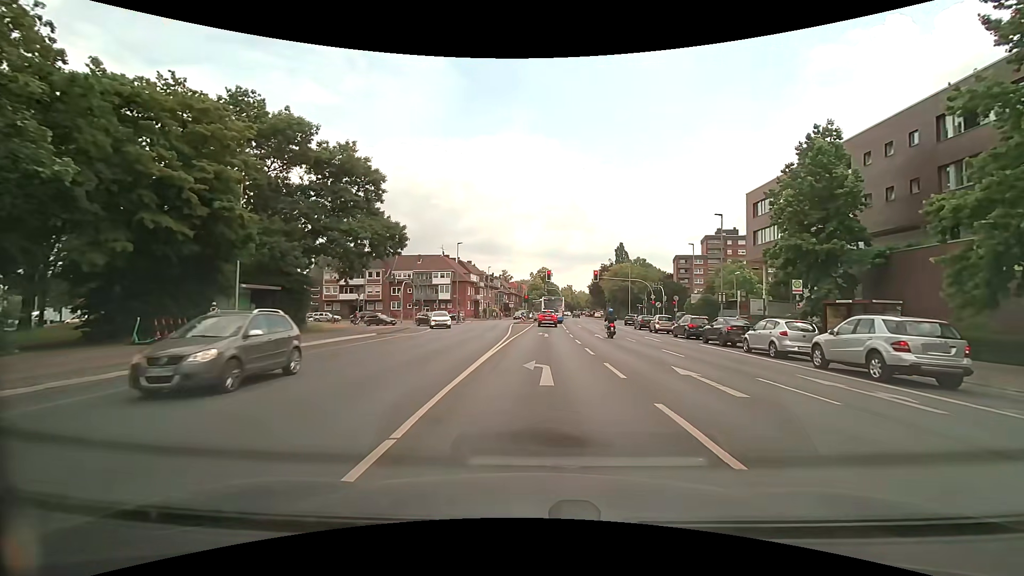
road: secondary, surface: asphalt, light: Day
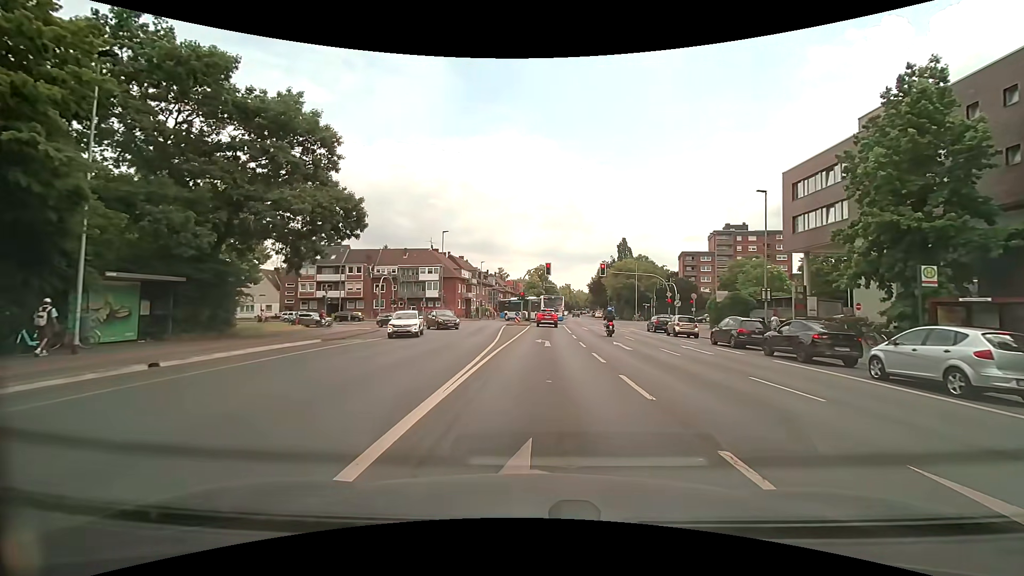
(0.0, +8.7) m; 0°
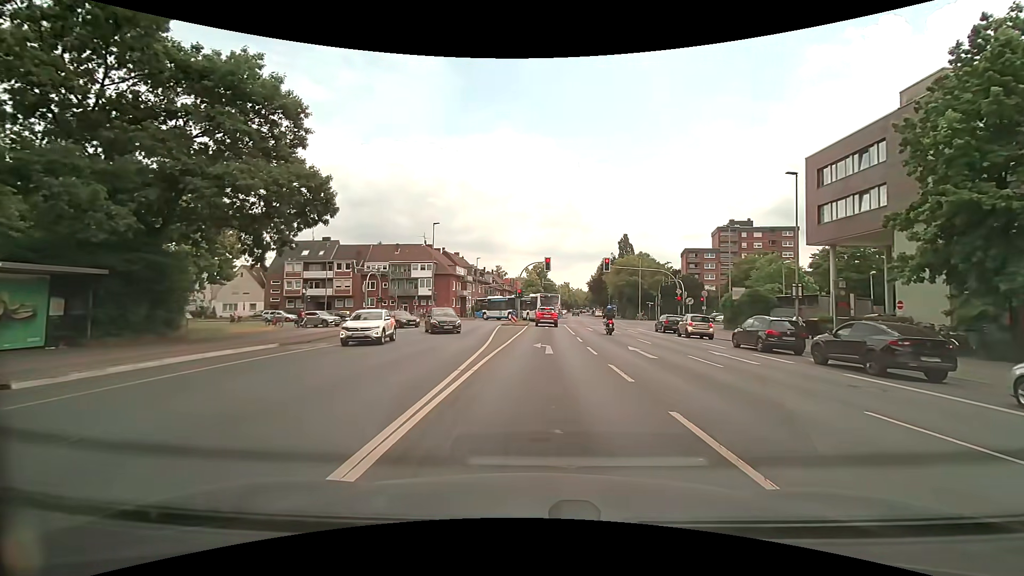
(0.0, +4.3) m; 0°
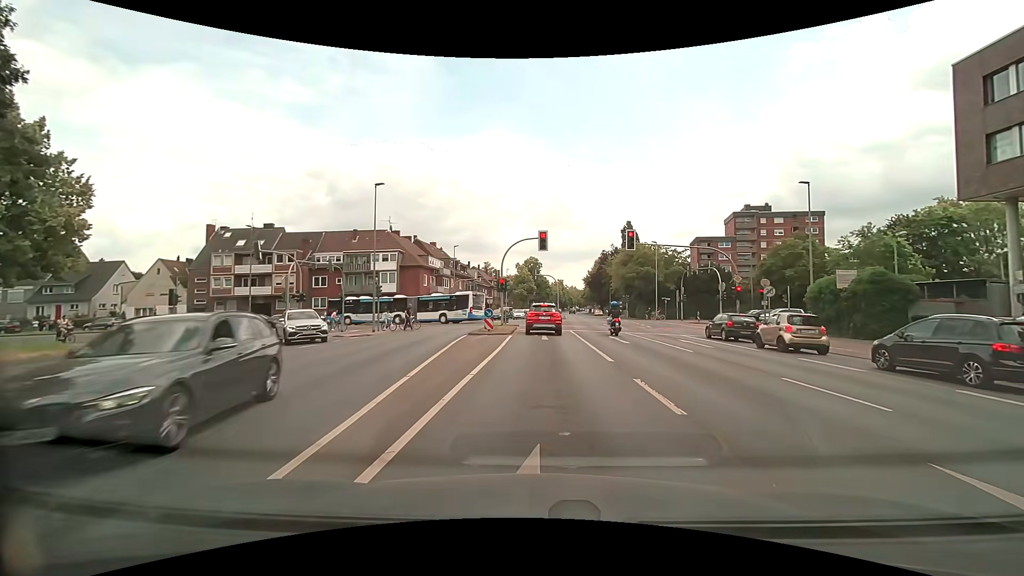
(+0.2, +16.1) m; +1°
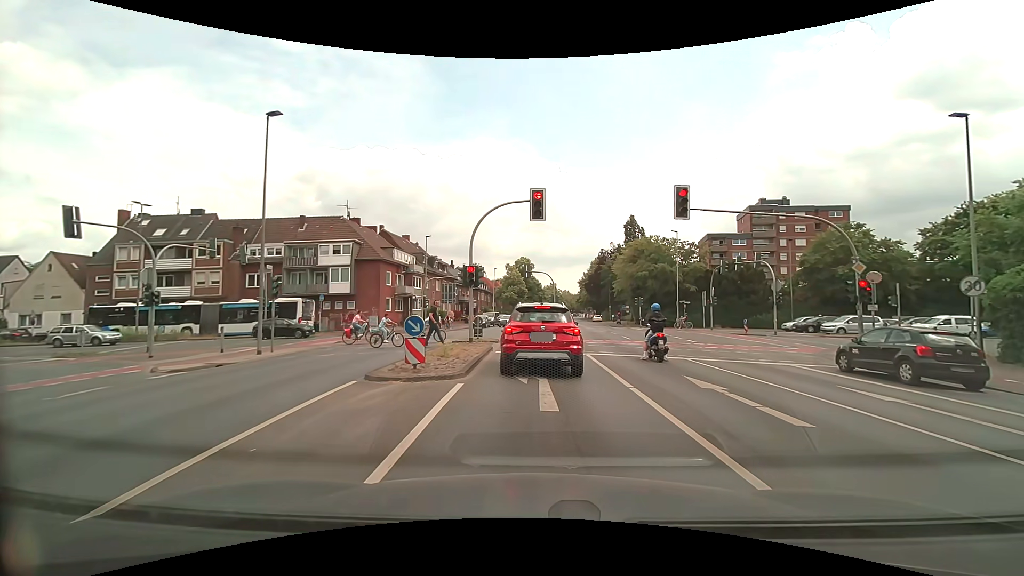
(0.0, +12.9) m; 0°
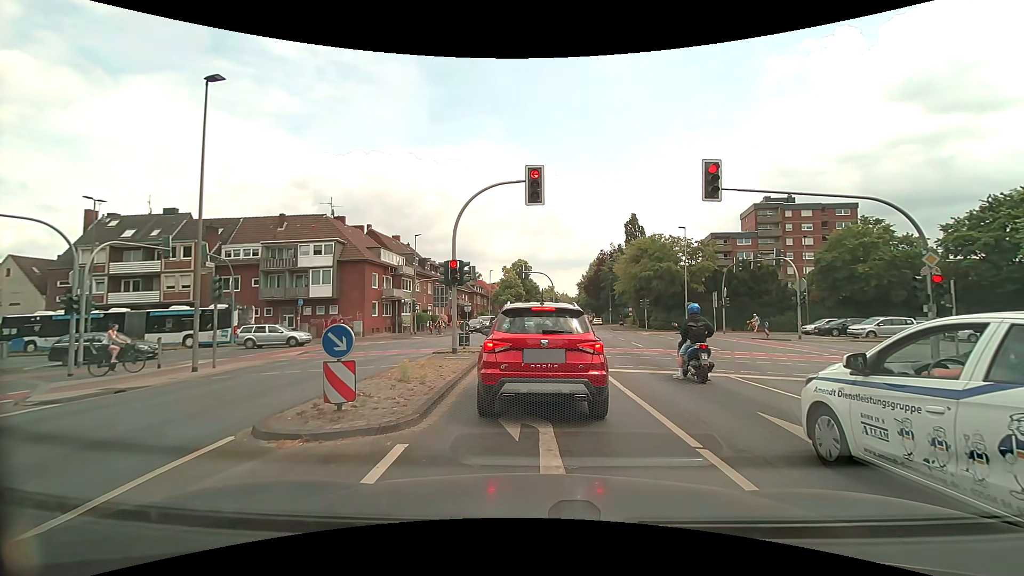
(0.0, +3.6) m; +1°
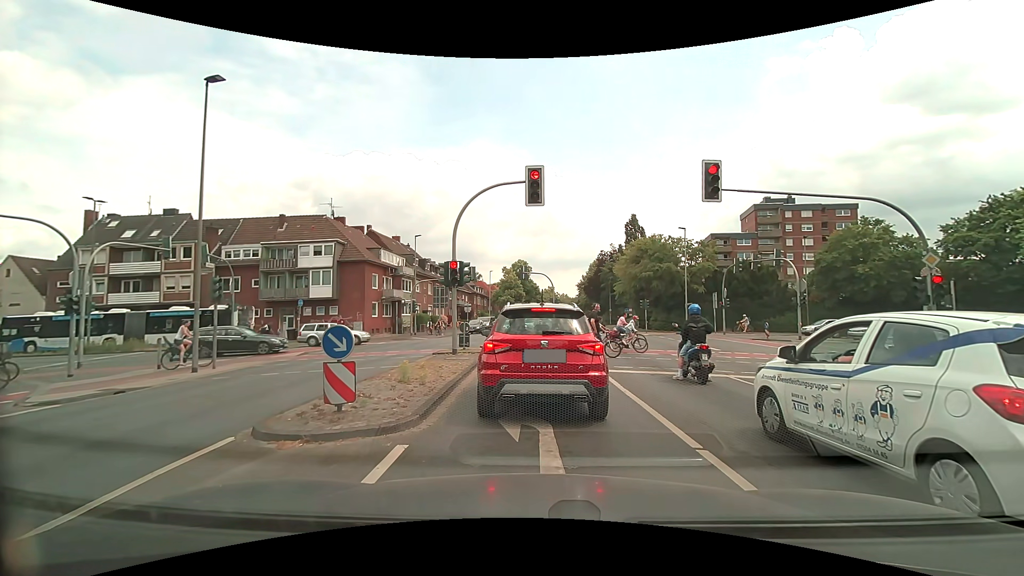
(0.0, 0.0) m; 0°
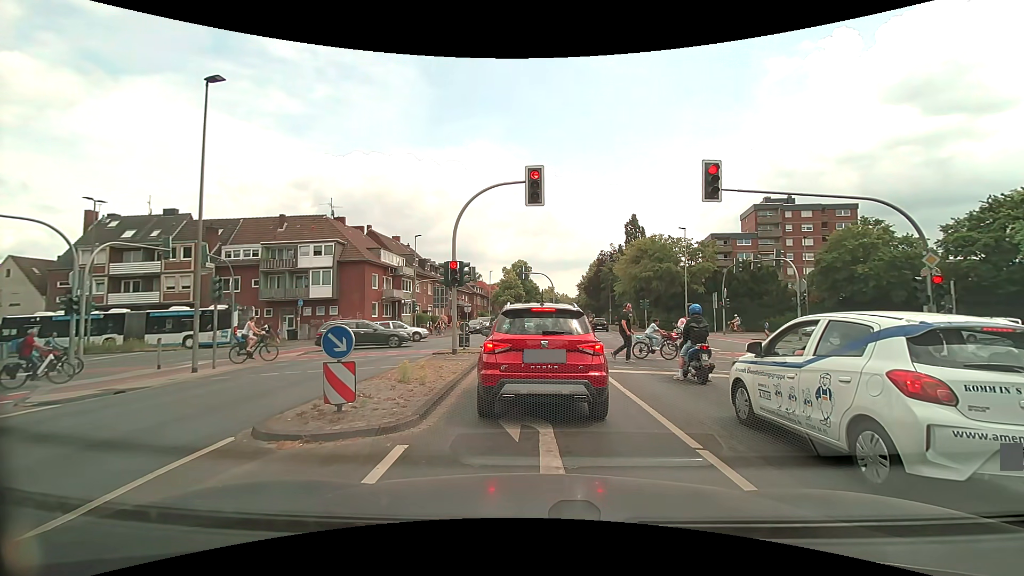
(0.0, 0.0) m; 0°
(0, +10) (0, +20) (-2, +30) (-9, +37) (-18, +40) (-28, +39) (-38, +39) (-48, +38) (-58, +37) (-68, +37) m
